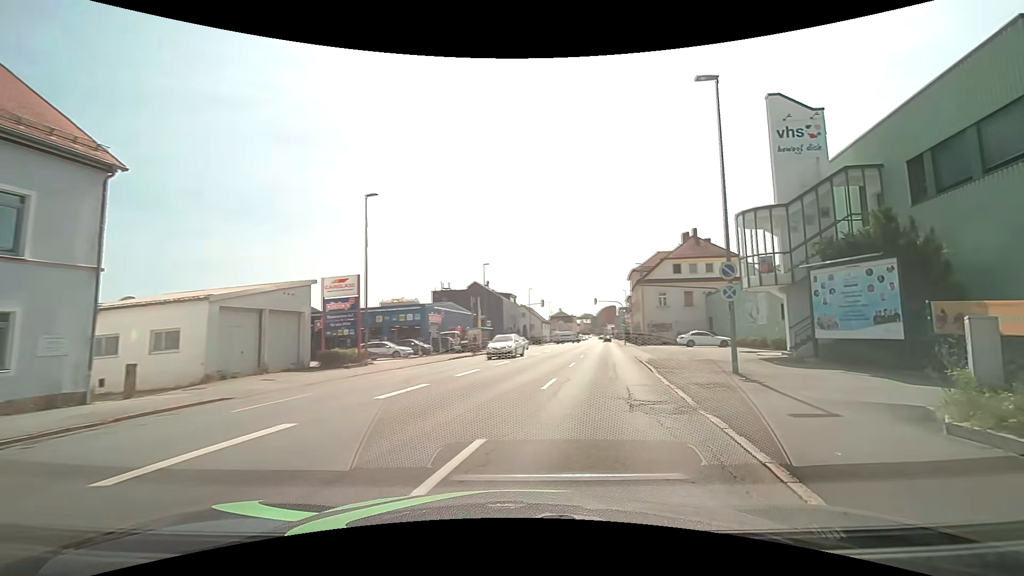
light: Day
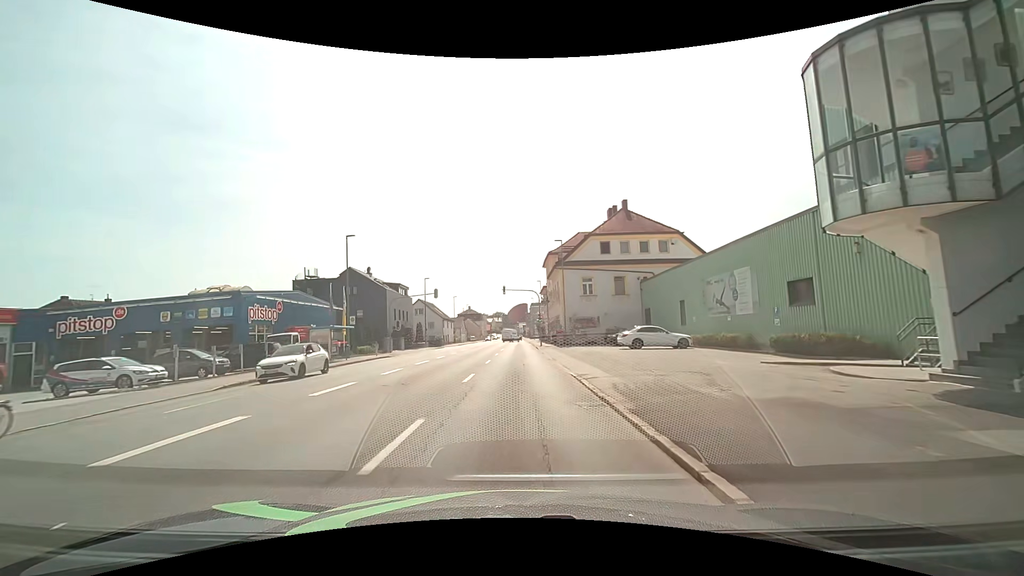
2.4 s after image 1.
(+2.4, +16.6) m; +9°
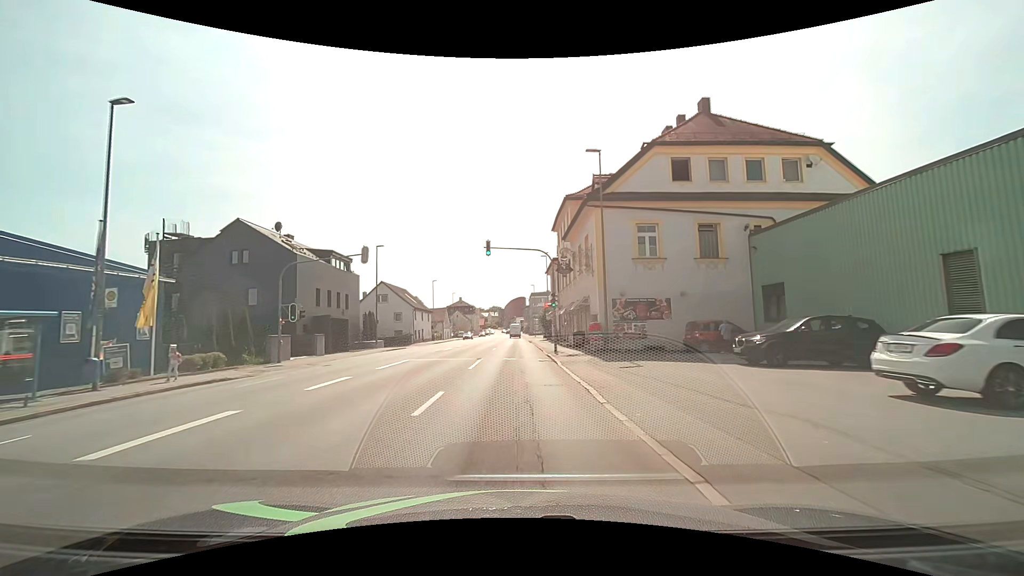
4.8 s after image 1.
(+0.1, +24.5) m; +1°
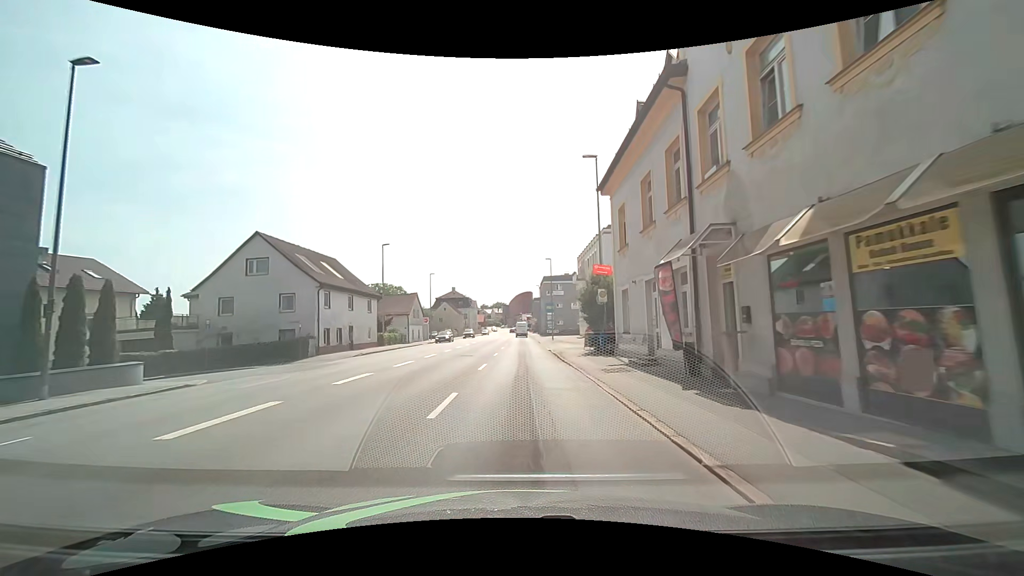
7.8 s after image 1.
(-0.6, +35.3) m; -1°
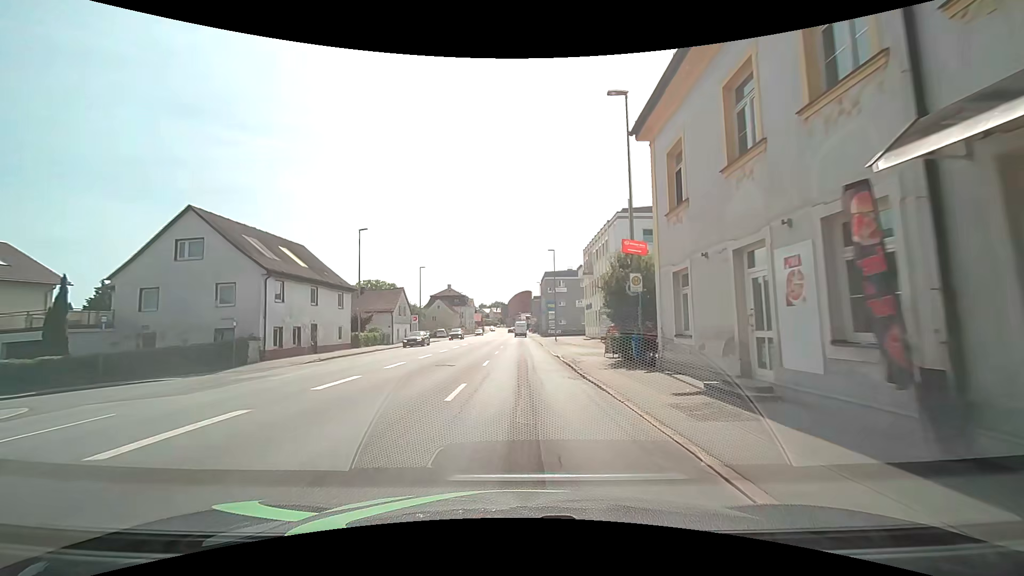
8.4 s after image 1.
(0.0, +7.2) m; 0°
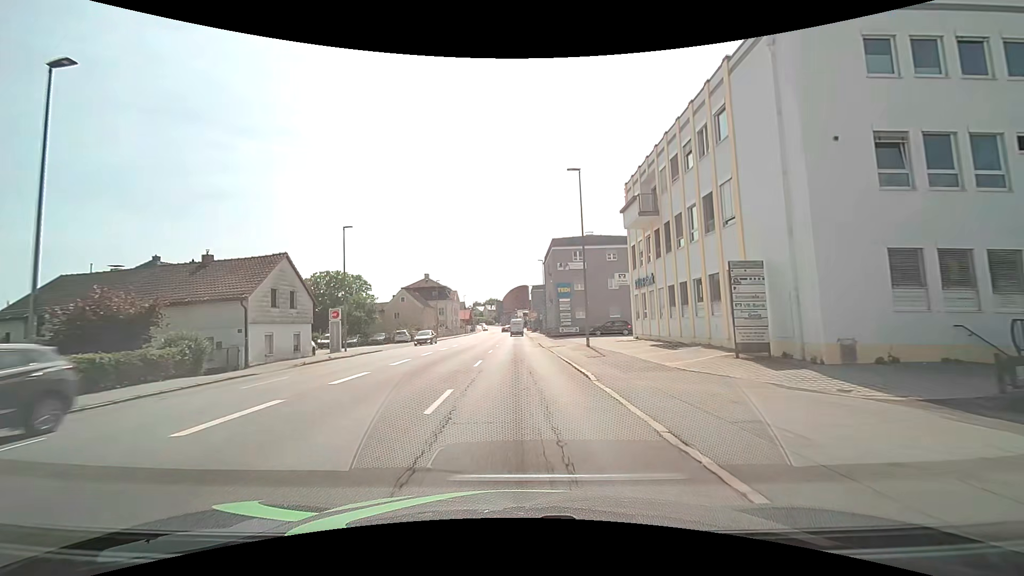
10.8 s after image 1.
(+0.2, +28.4) m; +1°
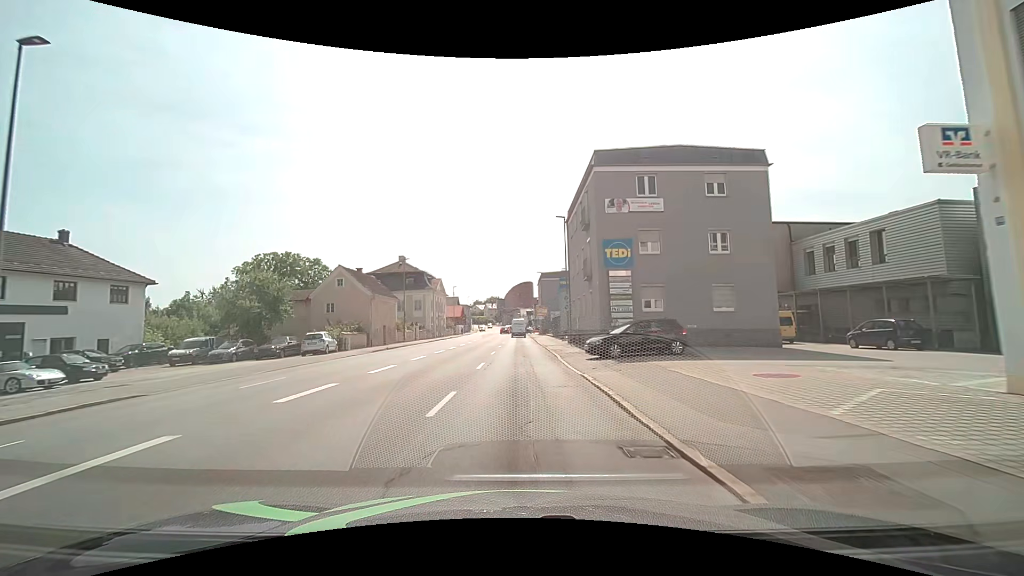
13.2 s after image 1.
(-0.3, +27.3) m; 0°
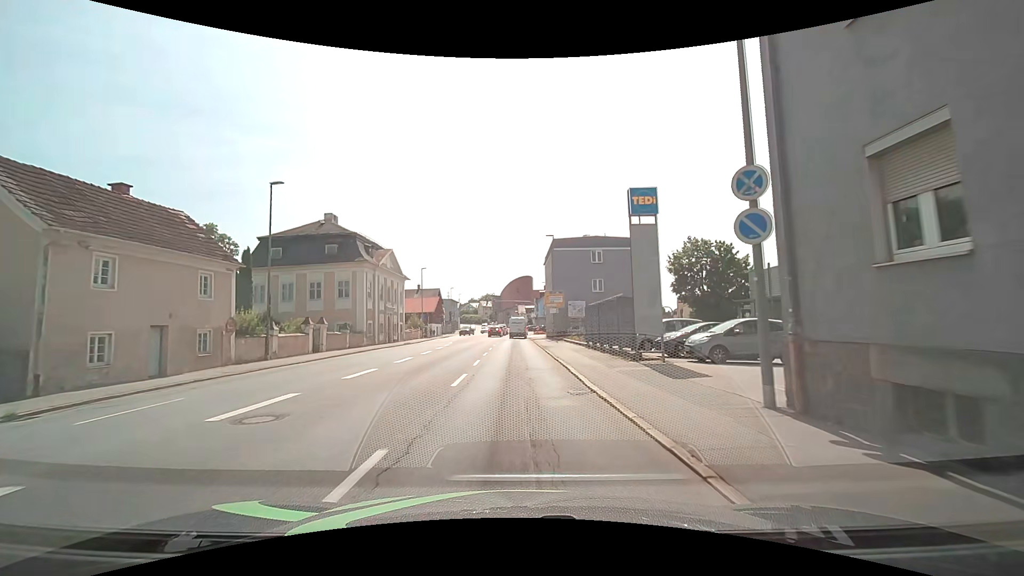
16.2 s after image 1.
(0.0, +31.9) m; 0°
(0, +10) (0, +20) (0, +30) (0, +40) (0, +50) (0, +60) (0, +70) (+1, +80) (+1, +90) (+2, +100) m
